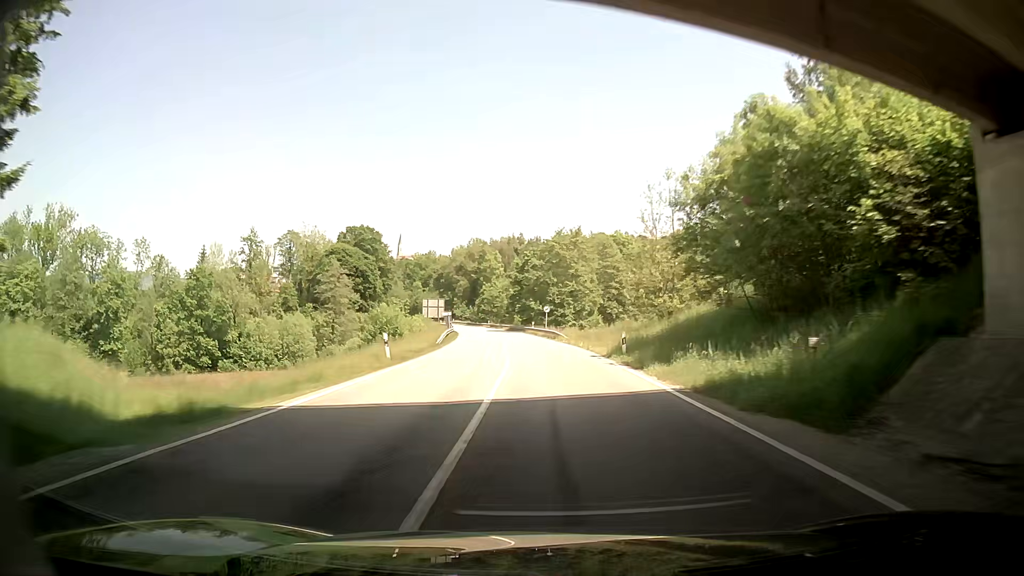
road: secondary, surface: asphalt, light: Day
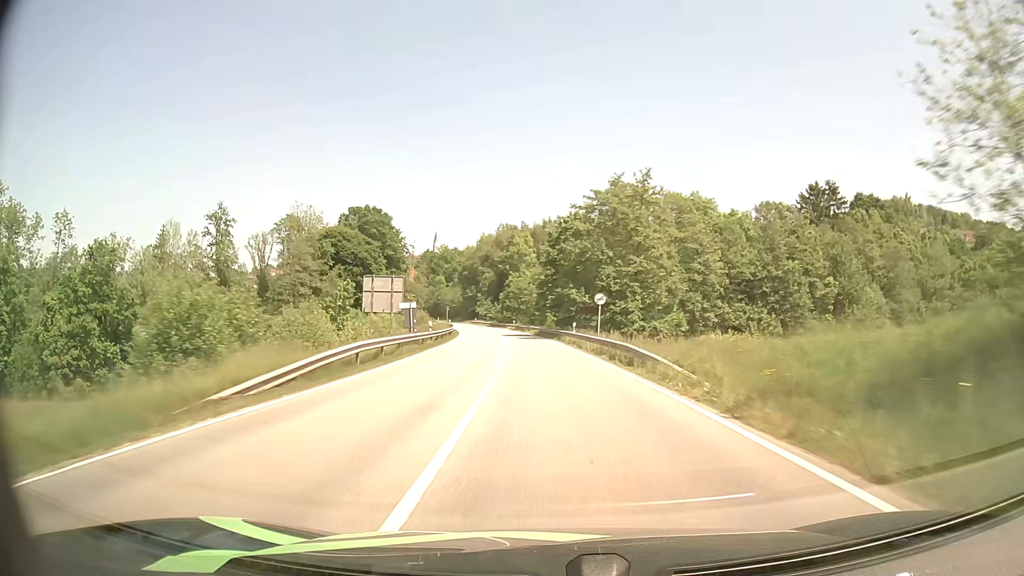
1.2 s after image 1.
(-0.5, +31.1) m; -3°
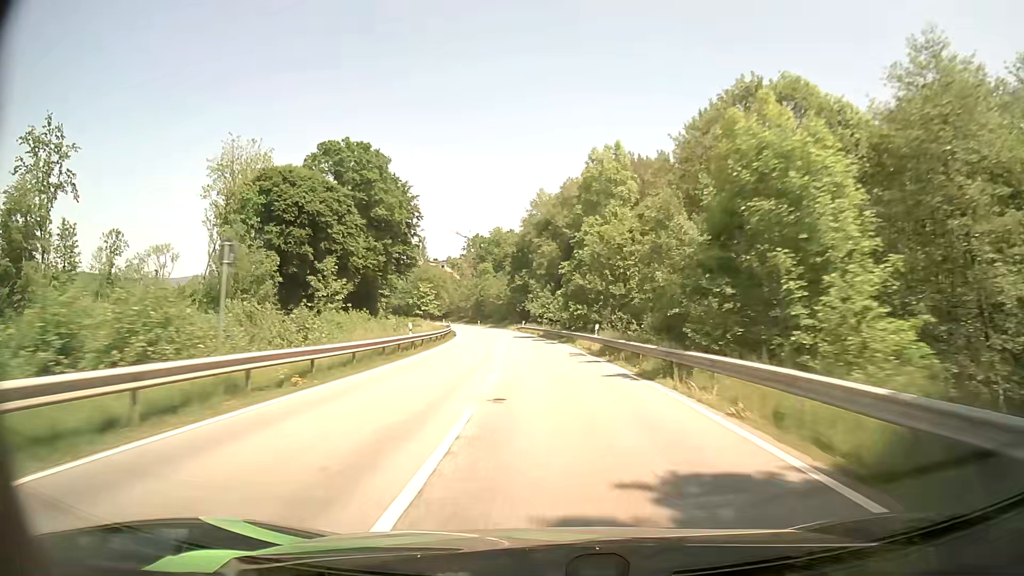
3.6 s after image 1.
(-3.8, +61.2) m; -7°
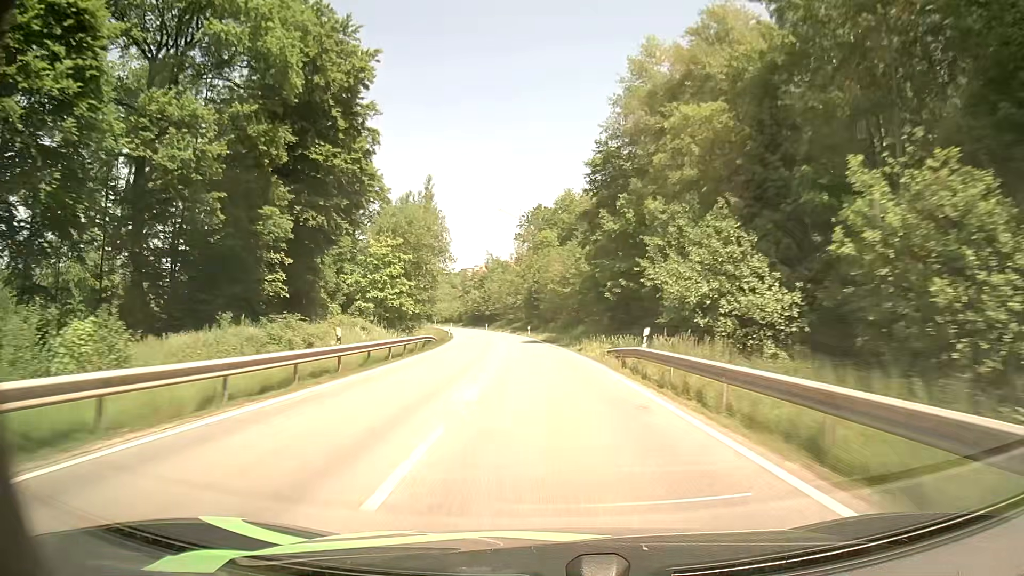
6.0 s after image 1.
(-3.4, +61.4) m; -6°
(0, +10) (0, +20) (-1, +30) (-1, +40) (-2, +50) (-3, +60) (-4, +70) (-6, +80) (-7, +90) (-9, +99) m
